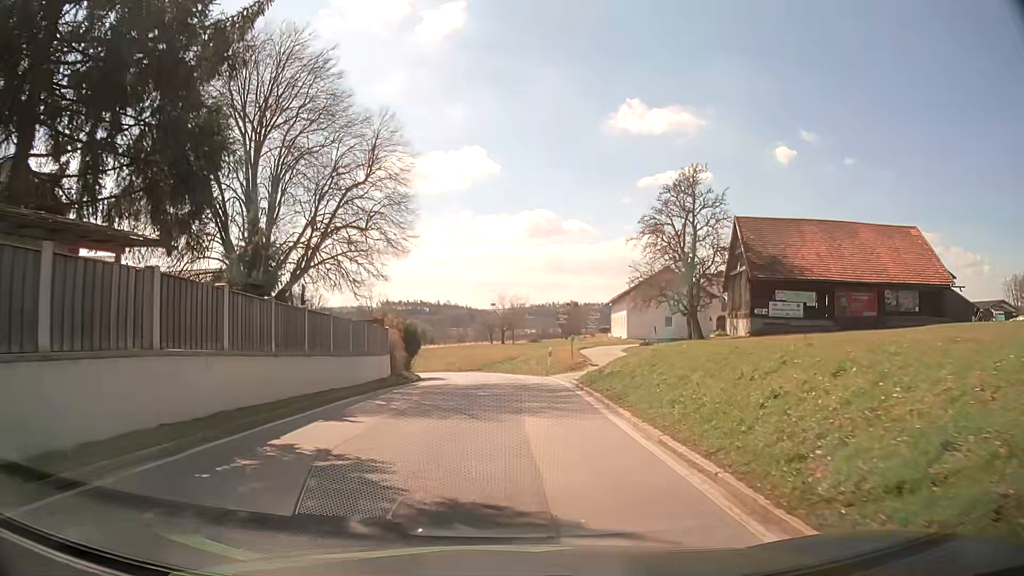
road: tertiary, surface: asphalt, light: Day
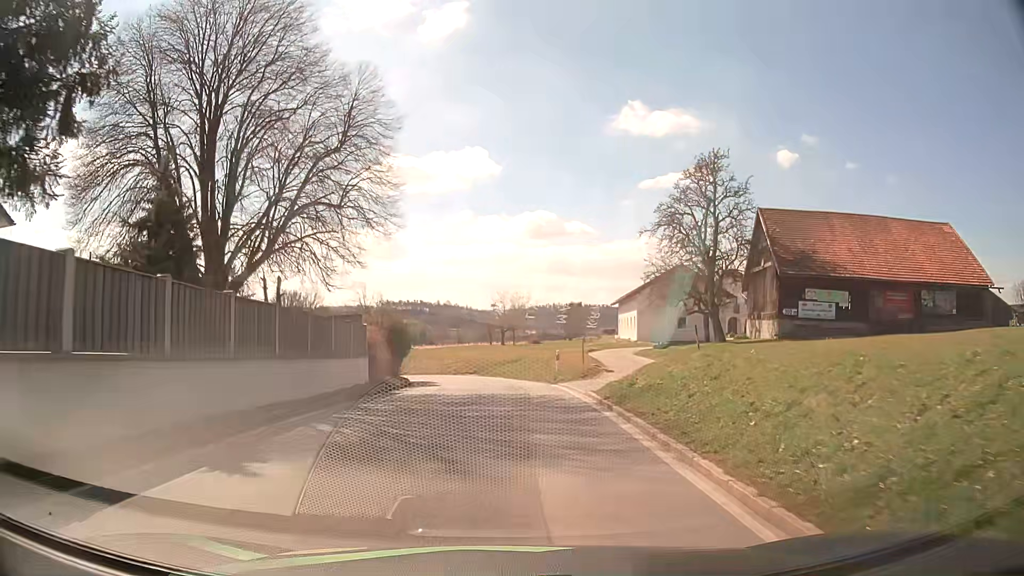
(0.0, +4.9) m; 0°
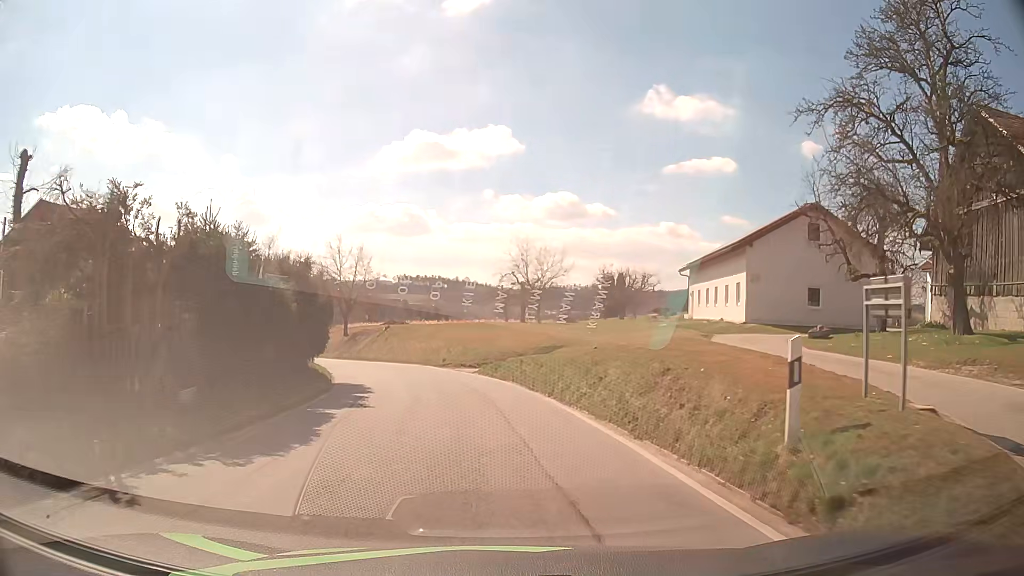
(-0.1, +23.7) m; -1°
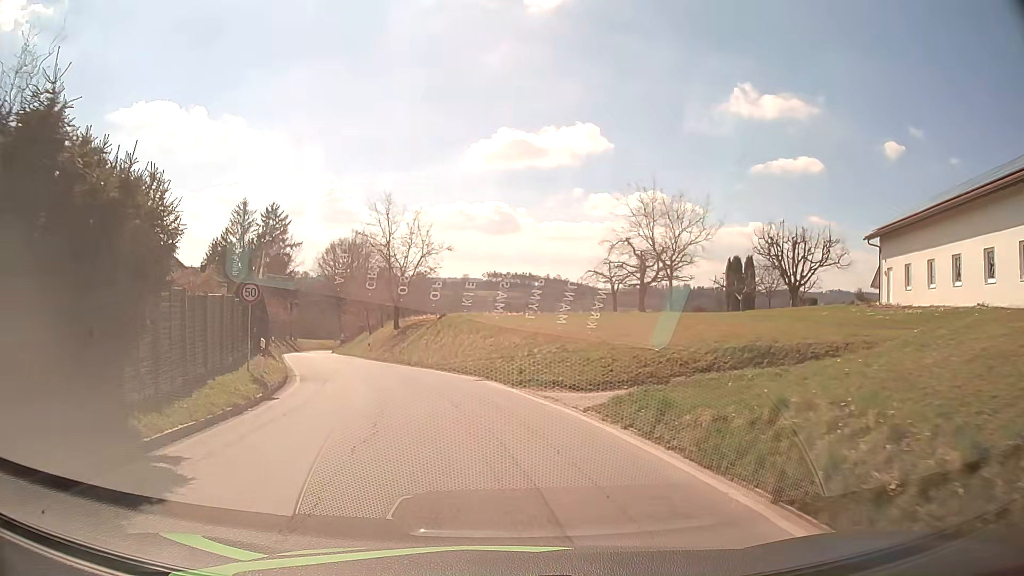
(-1.0, +18.2) m; -8°
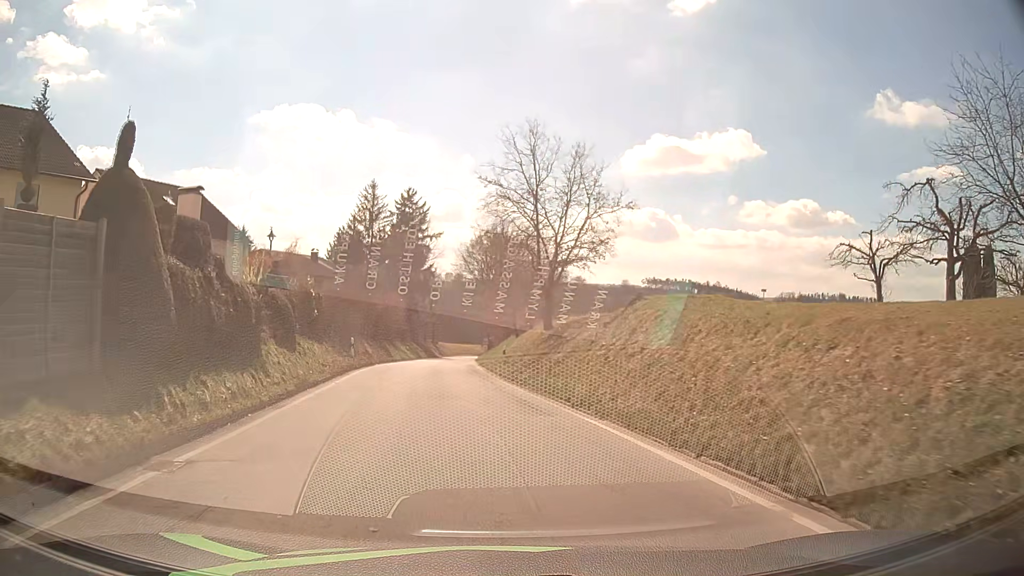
(-2.2, +18.3) m; -13°
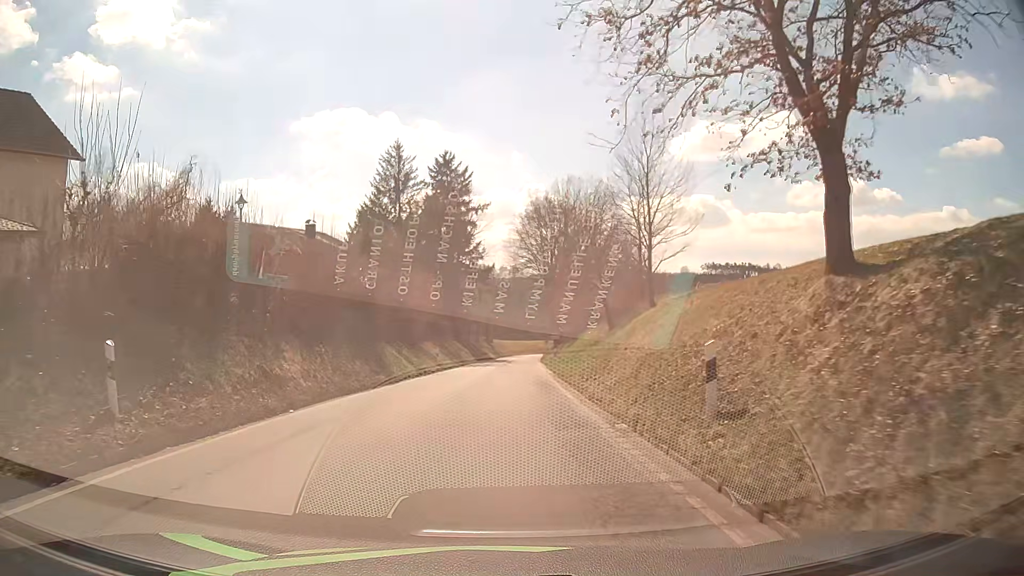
(-1.6, +25.2) m; -5°
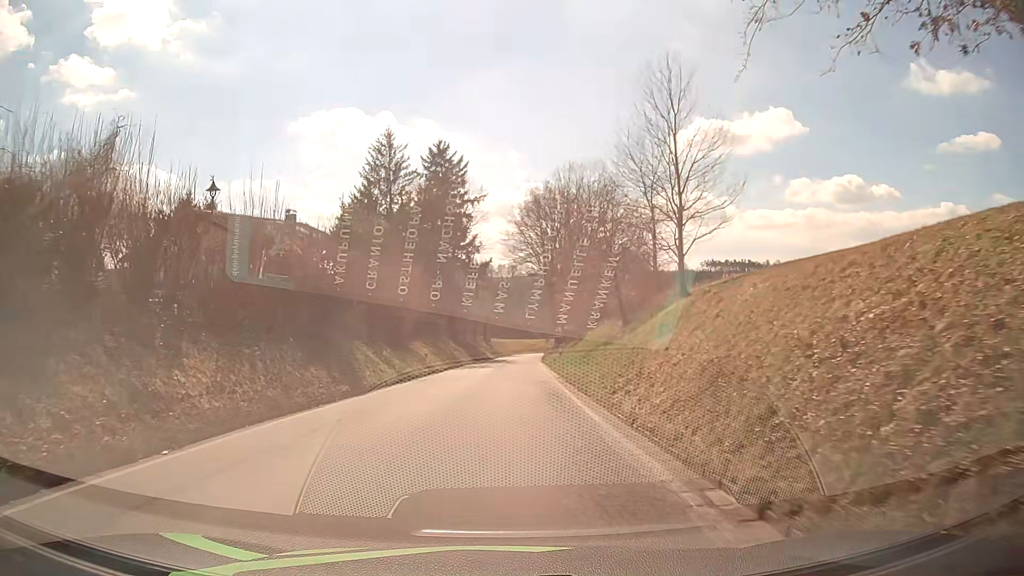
(0.0, +5.5) m; 0°
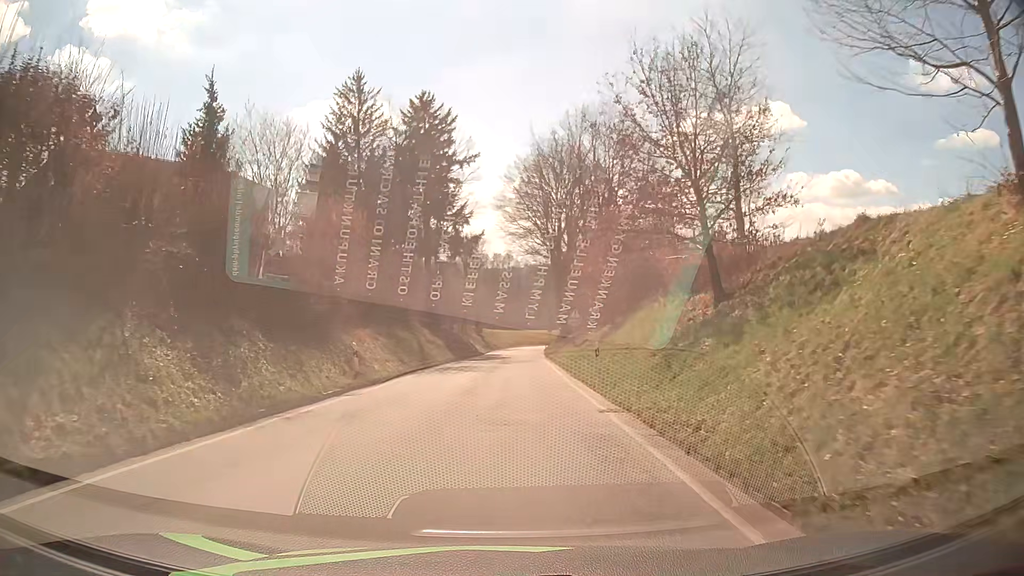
(0.0, +16.9) m; 0°
(0, +10) (0, +20) (0, +30) (0, +40) (+1, +50) (+1, +60) (+2, +70) (+2, +80) (+3, +90) (+4, +100) m
